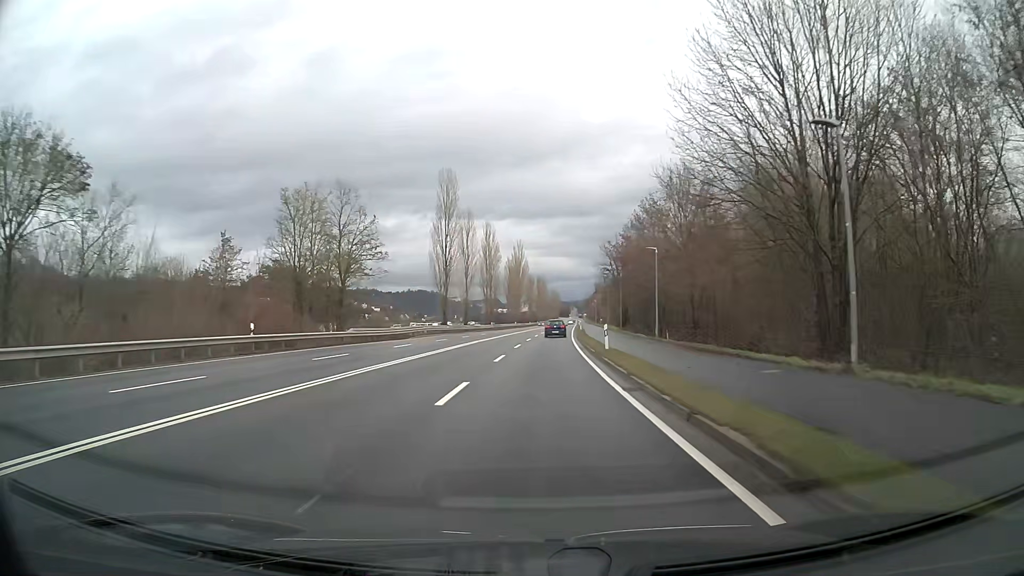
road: primary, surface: asphalt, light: Day
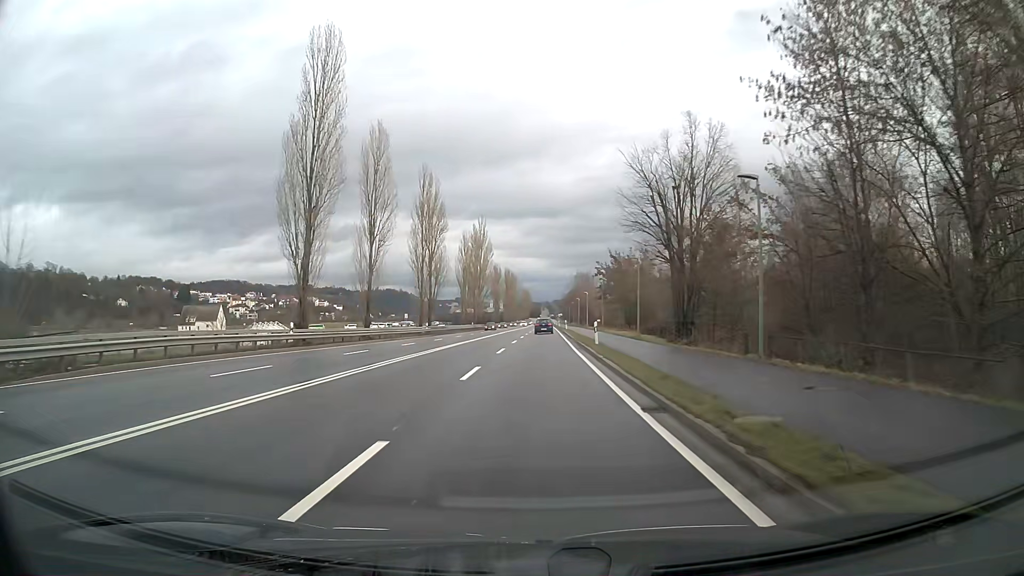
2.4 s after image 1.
(+1.1, +43.3) m; +2°
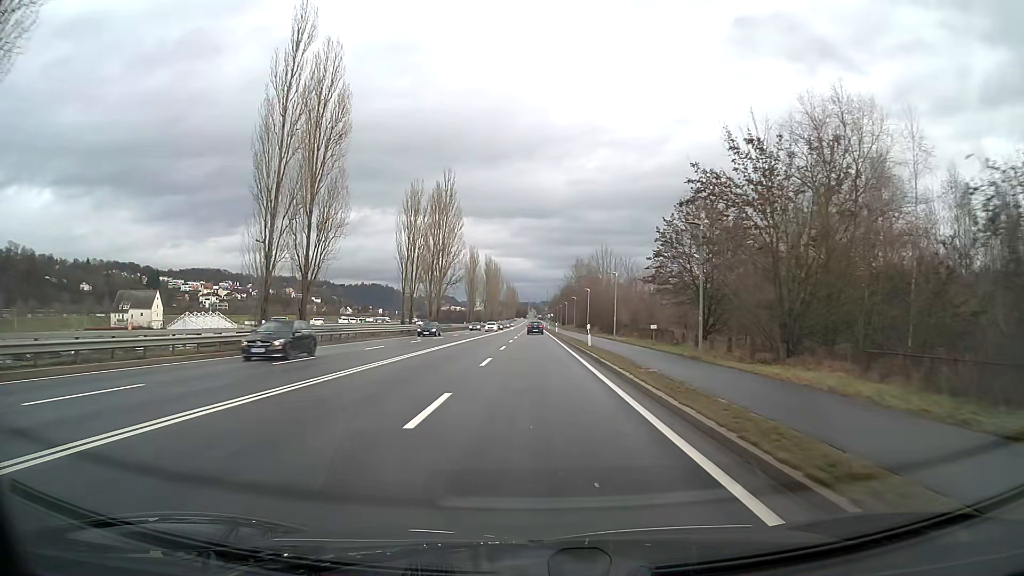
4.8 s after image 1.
(+0.4, +43.0) m; +1°
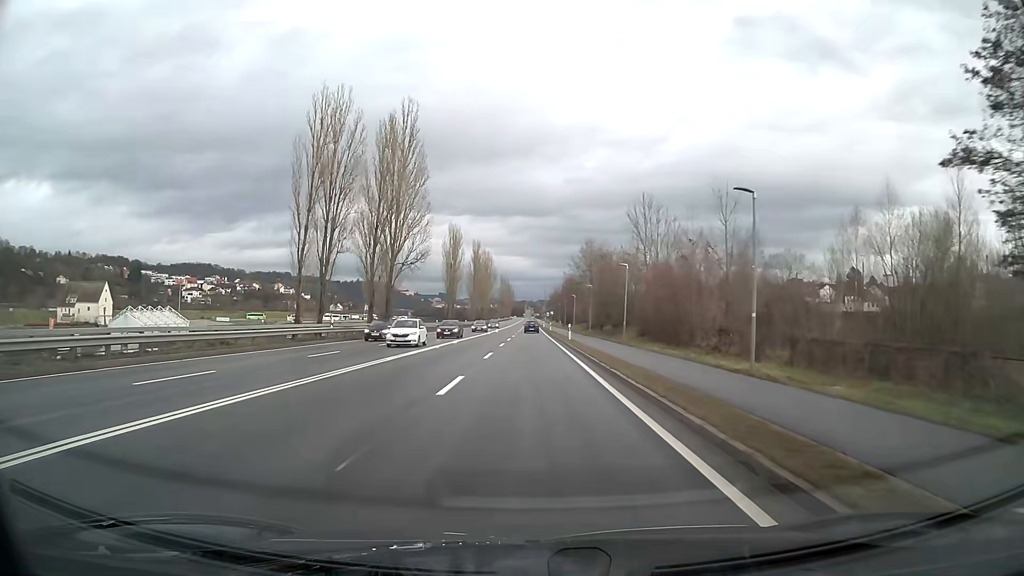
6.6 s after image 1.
(+0.1, +32.3) m; 0°
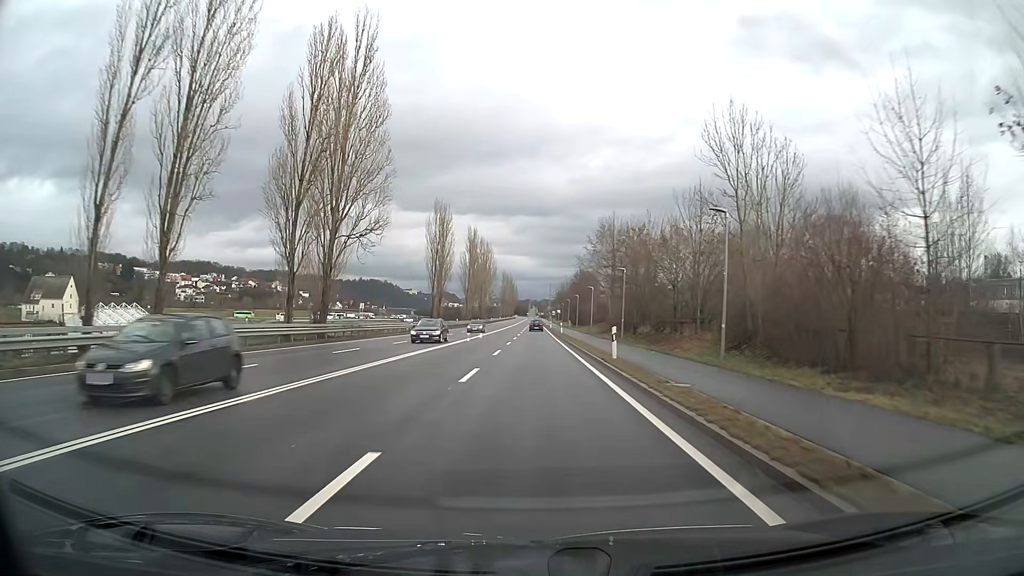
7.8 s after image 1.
(-0.1, +21.5) m; 0°
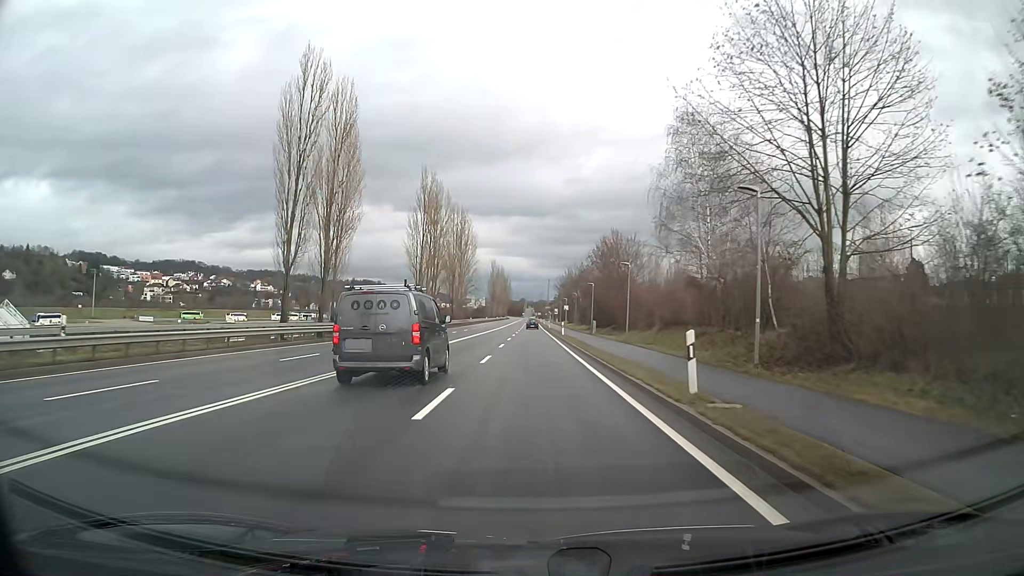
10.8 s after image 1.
(+0.2, +53.9) m; 0°
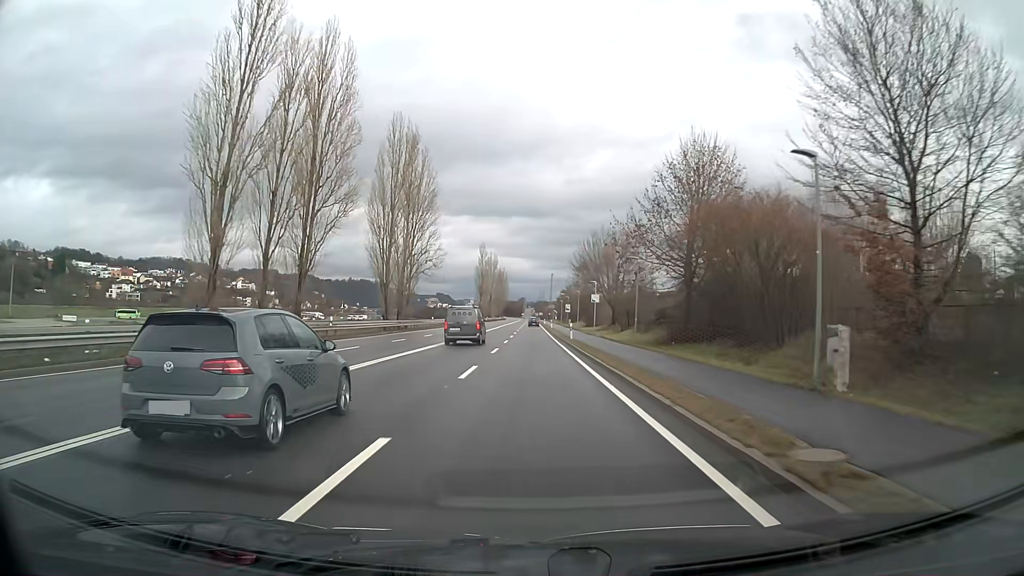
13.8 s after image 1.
(0.0, +53.9) m; 0°
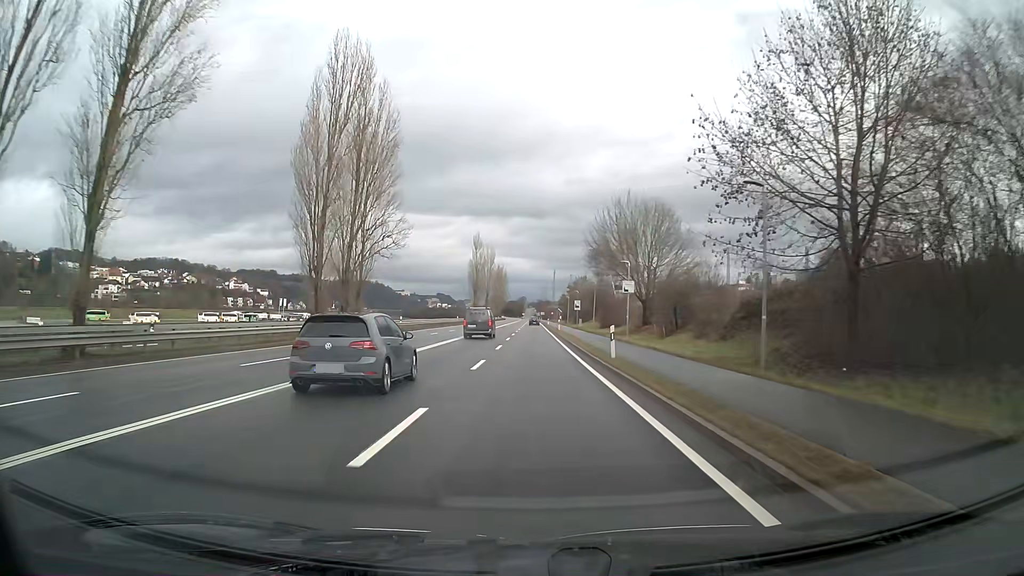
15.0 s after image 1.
(0.0, +21.5) m; 0°
